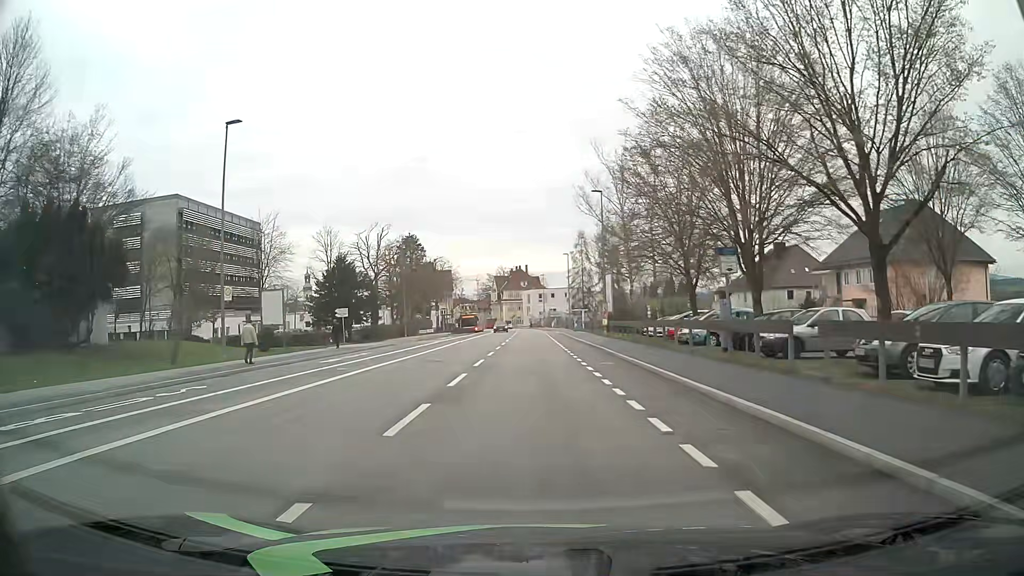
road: tertiary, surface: asphalt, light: Day
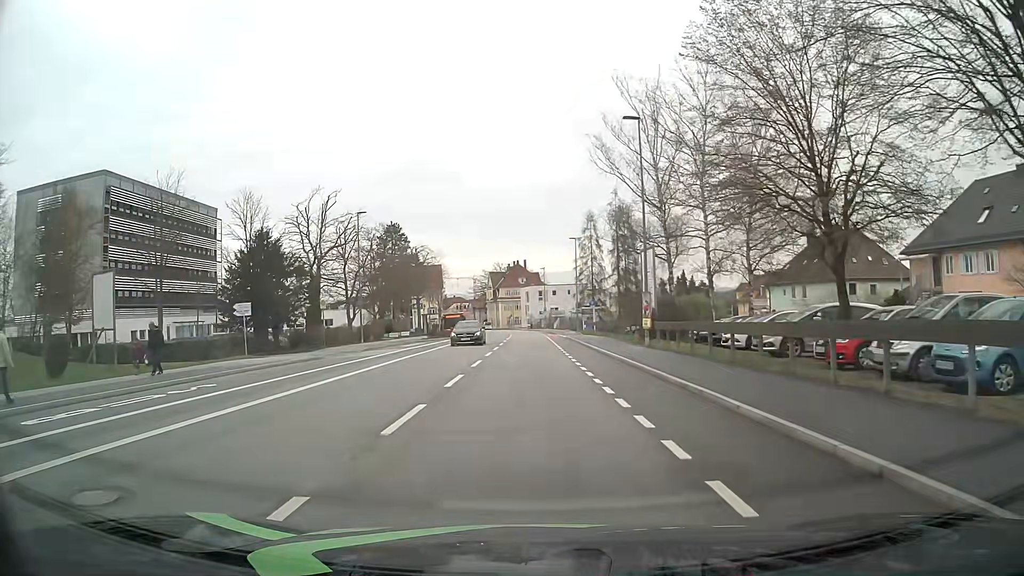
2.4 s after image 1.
(0.0, +17.8) m; 0°
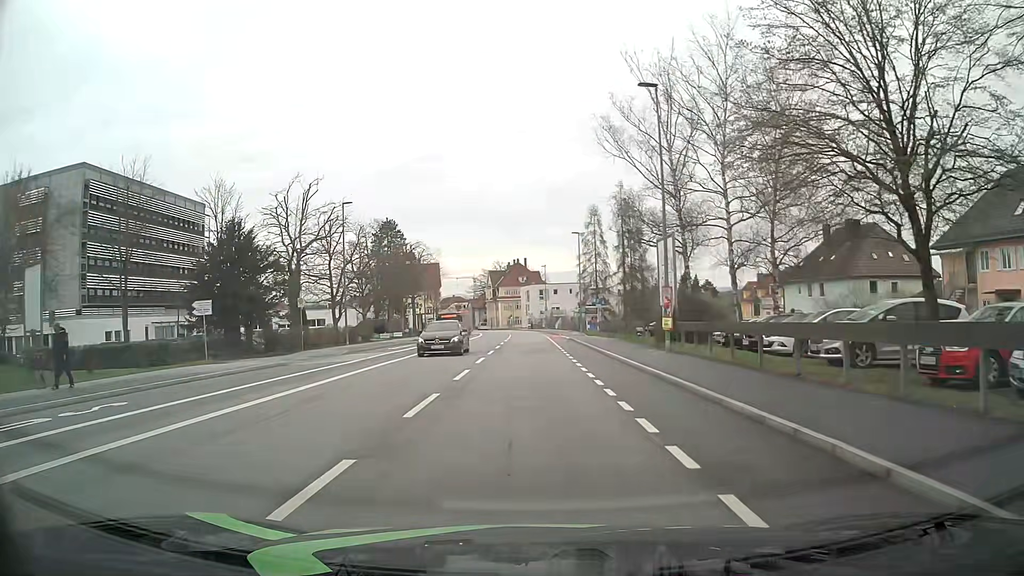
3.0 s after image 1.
(0.0, +4.5) m; 0°
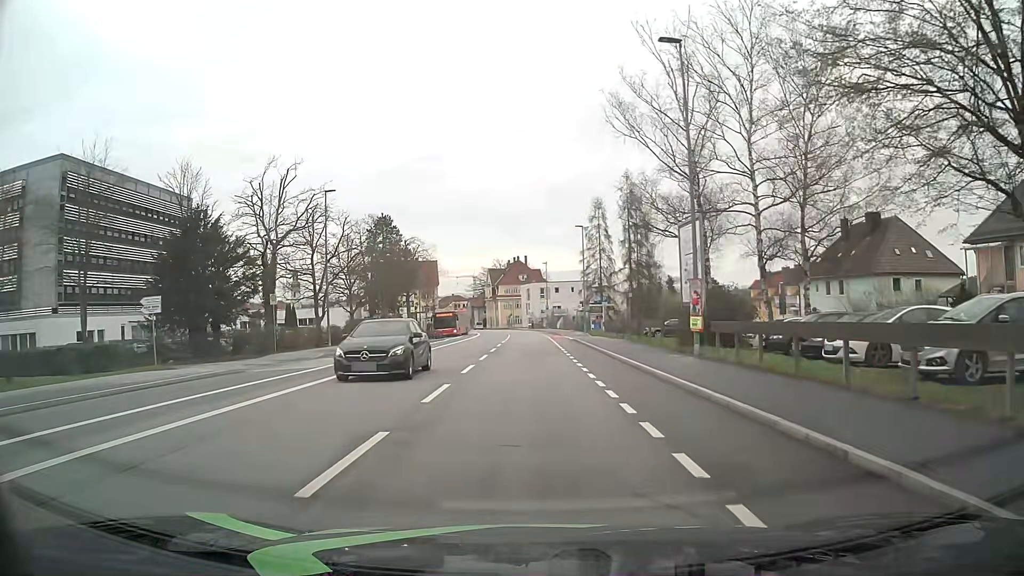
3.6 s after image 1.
(0.0, +4.5) m; 0°
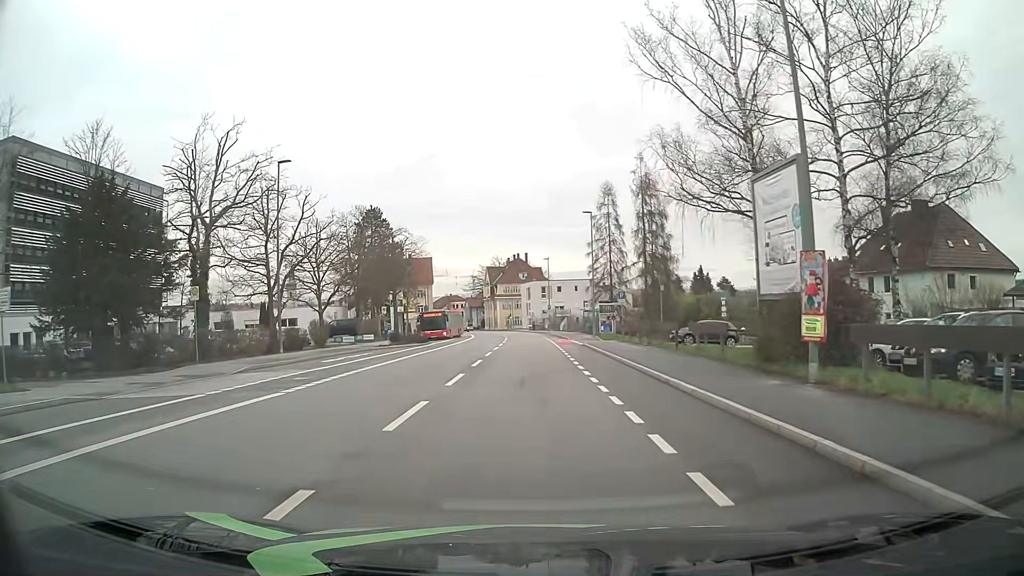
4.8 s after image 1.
(0.0, +8.9) m; -1°
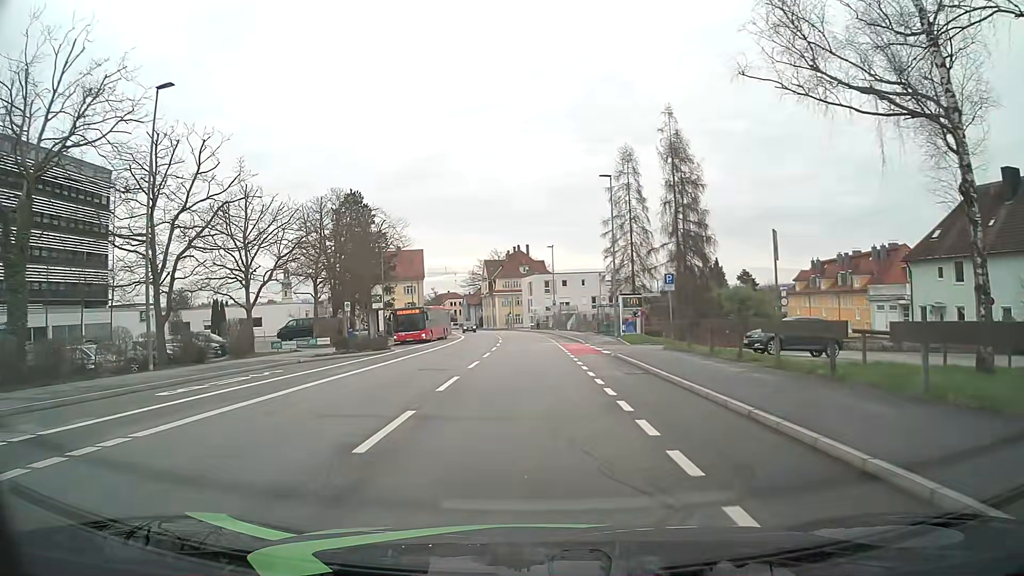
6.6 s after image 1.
(+0.1, +13.4) m; 0°
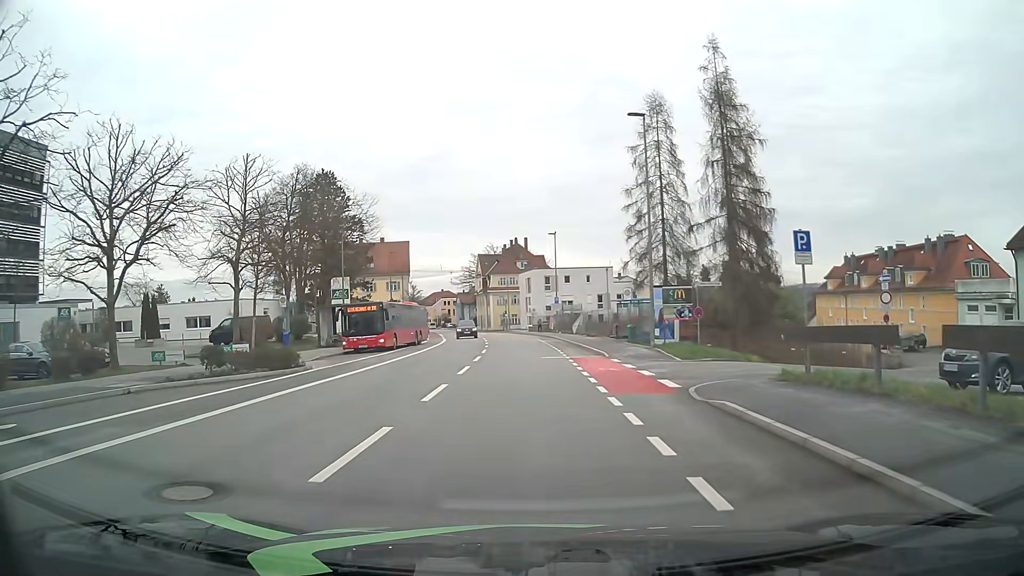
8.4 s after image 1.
(0.0, +13.3) m; 0°
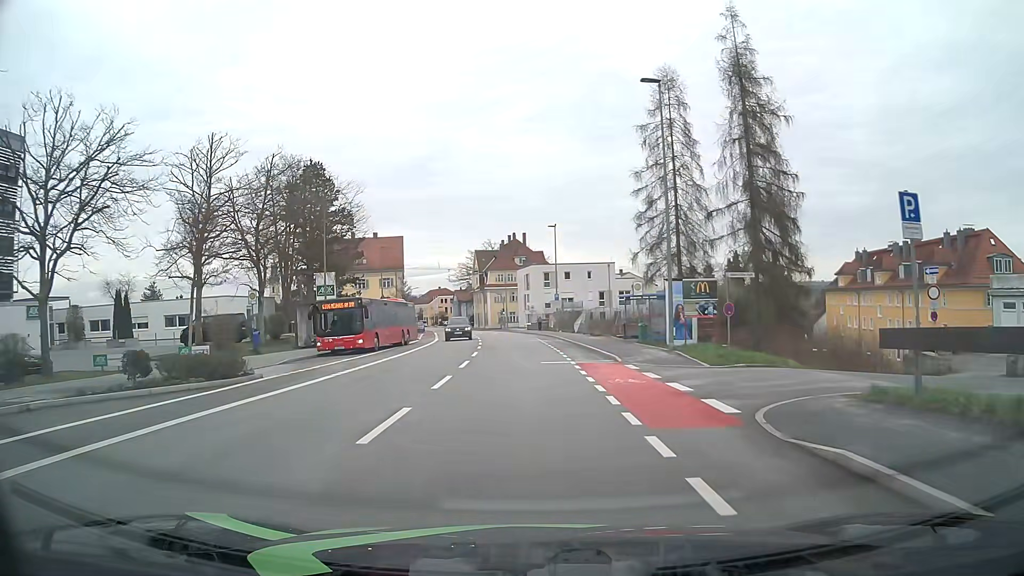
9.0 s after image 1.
(+0.1, +4.1) m; +1°
(0, +10) (0, +20) (-1, +30) (-1, +40) (-2, +50) (-3, +60) (-4, +70) (-5, +80) (-7, +90) (-9, +99) m
